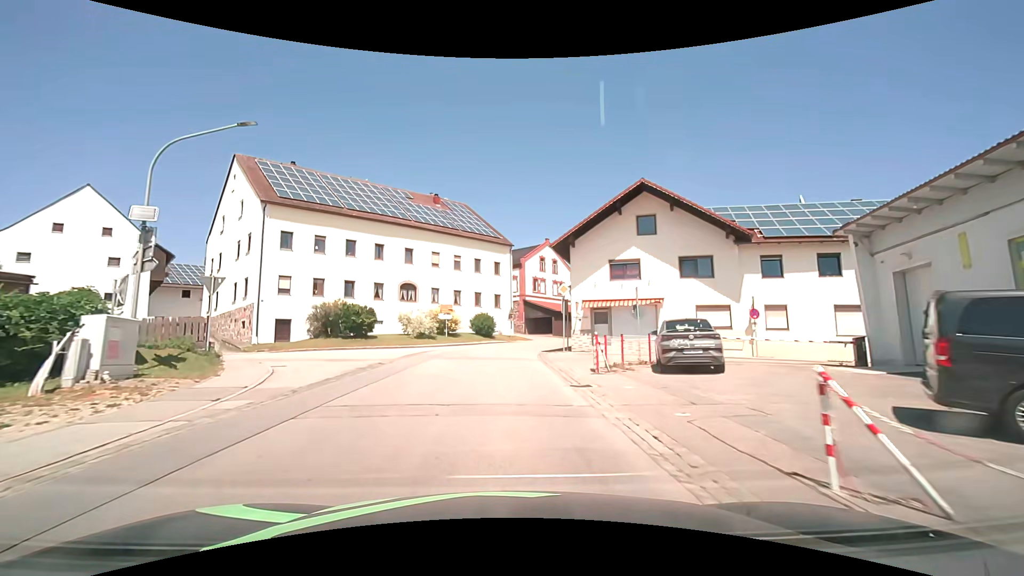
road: secondary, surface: asphalt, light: Day
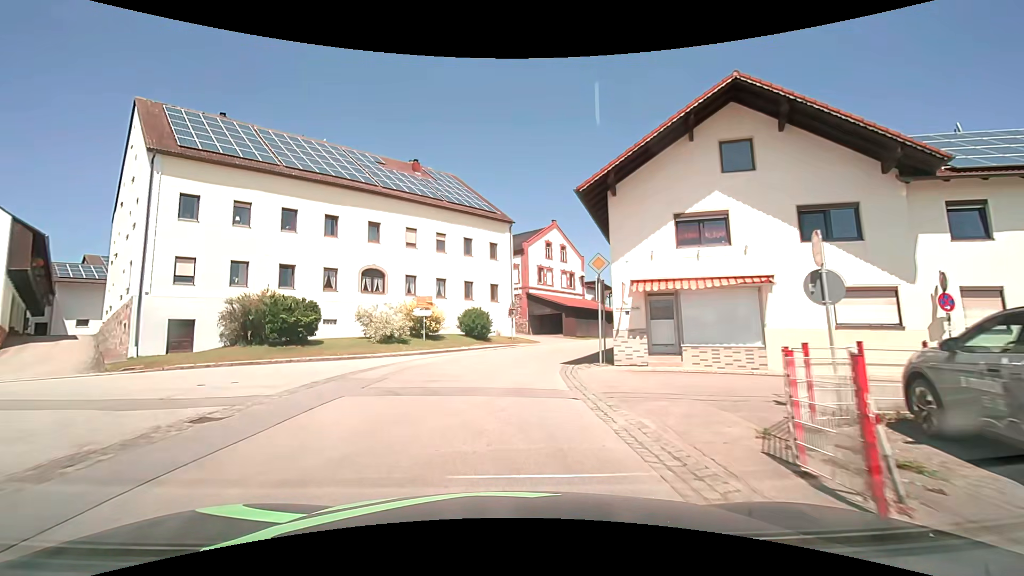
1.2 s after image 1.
(0.0, +11.3) m; 0°
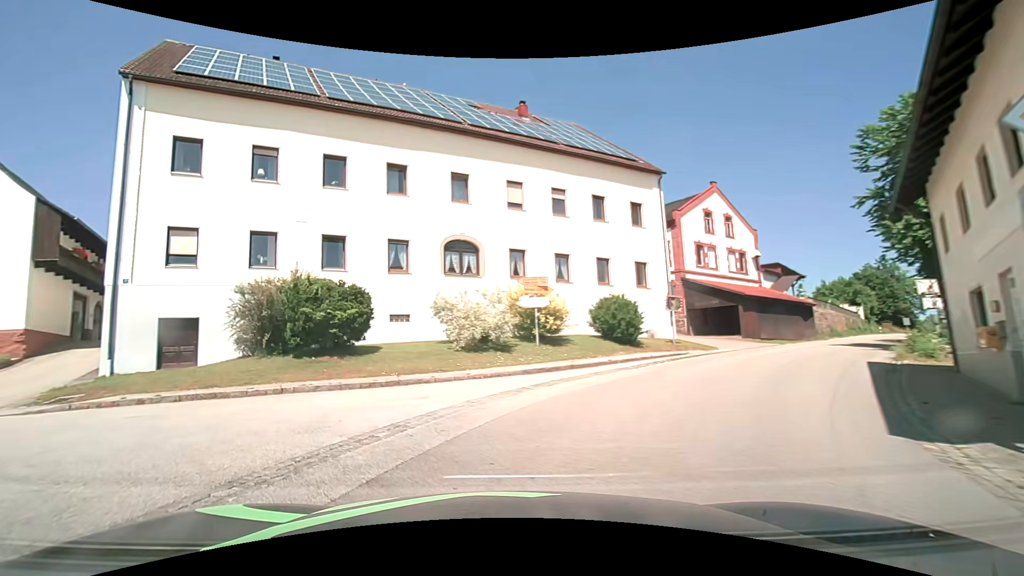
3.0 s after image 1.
(-0.5, +11.6) m; -14°
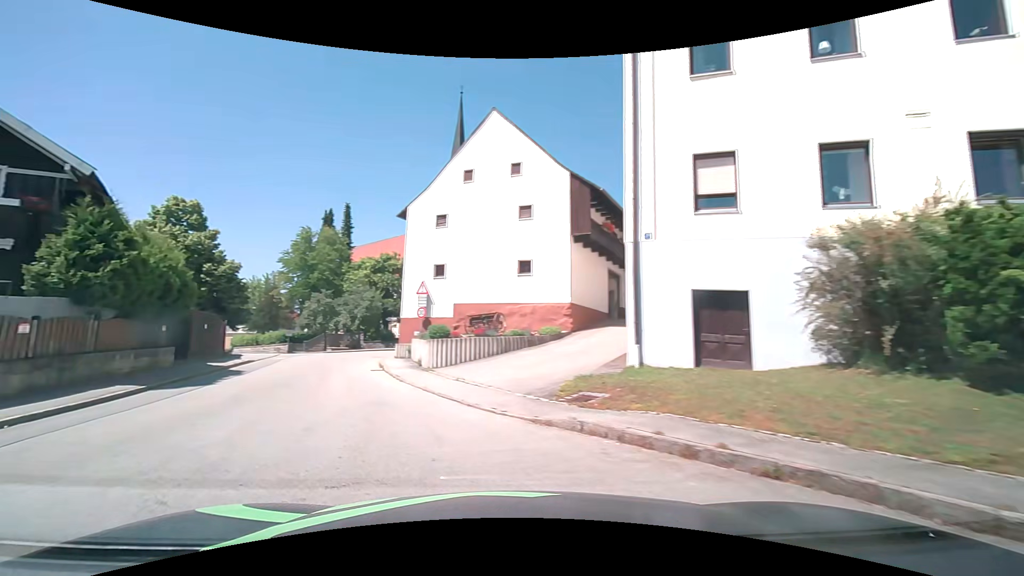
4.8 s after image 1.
(-3.9, +7.9) m; -54°
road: tertiary
(-3, +10) (-6, +19) (-9, +29) (-8, +38) (-4, +47) (+4, +54) (+12, +59) (+21, +64) (+29, +69) (+38, +74) m
